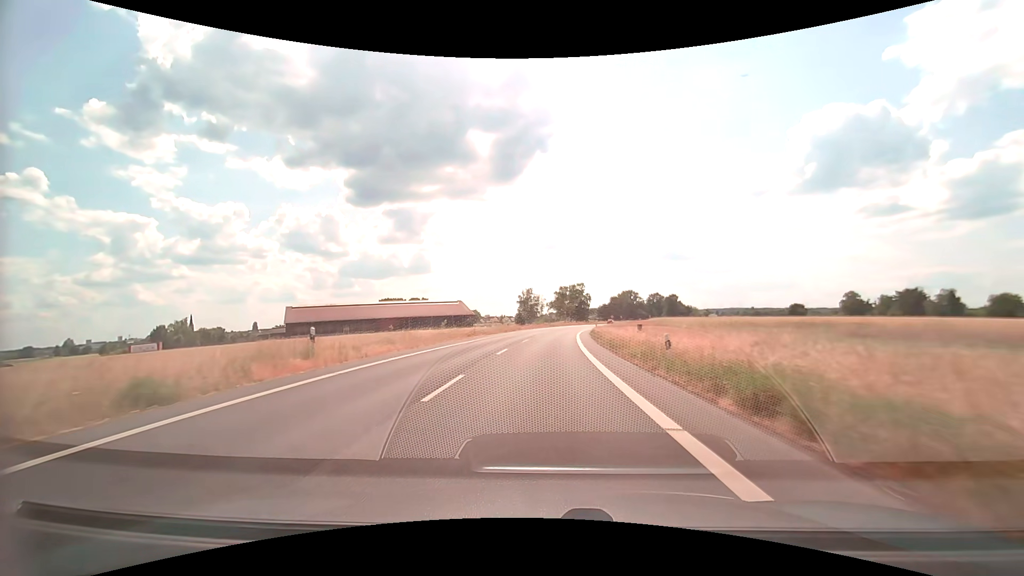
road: secondary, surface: asphalt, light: Day
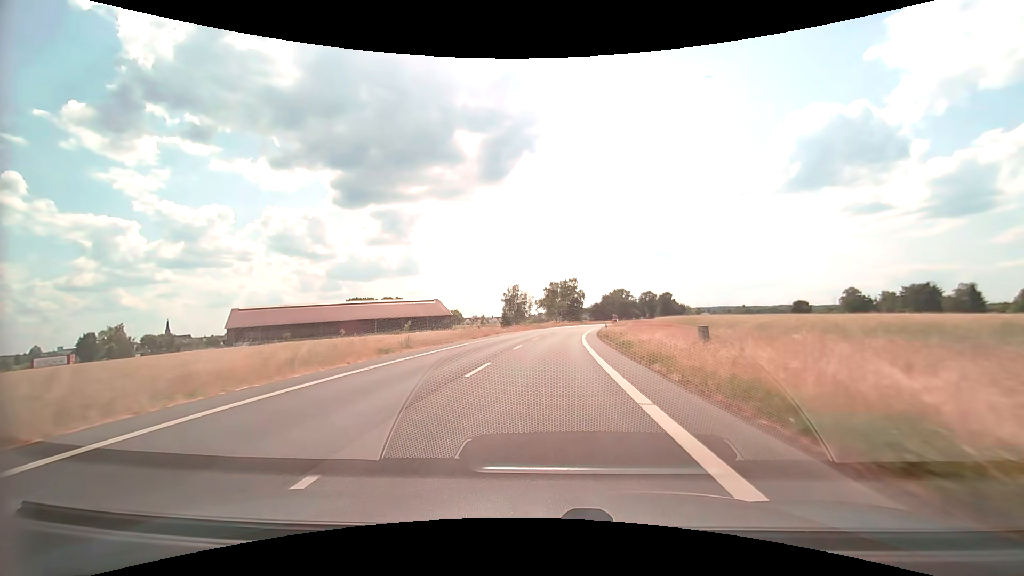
(+0.1, +19.6) m; +1°
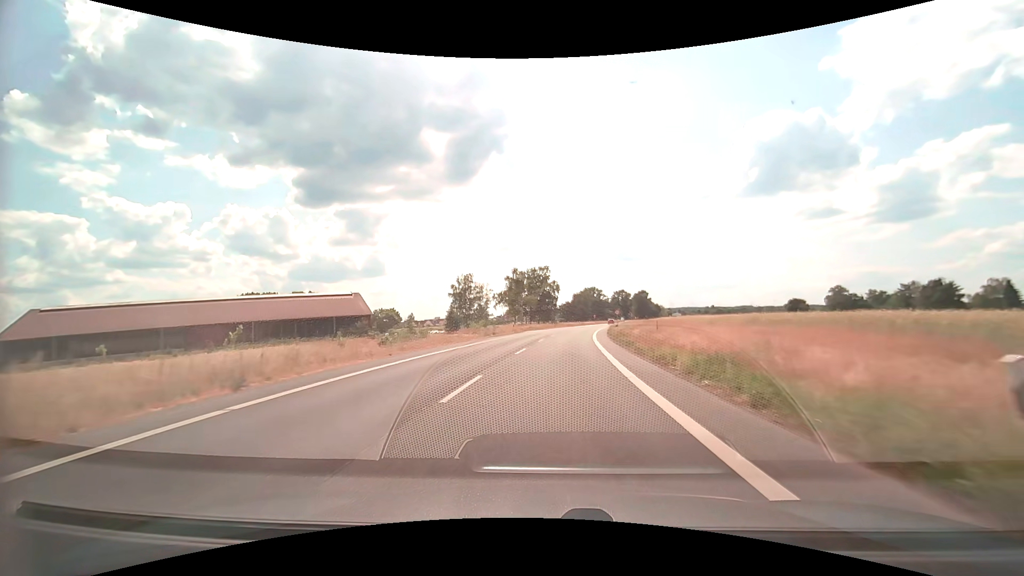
(+1.2, +39.2) m; +4°
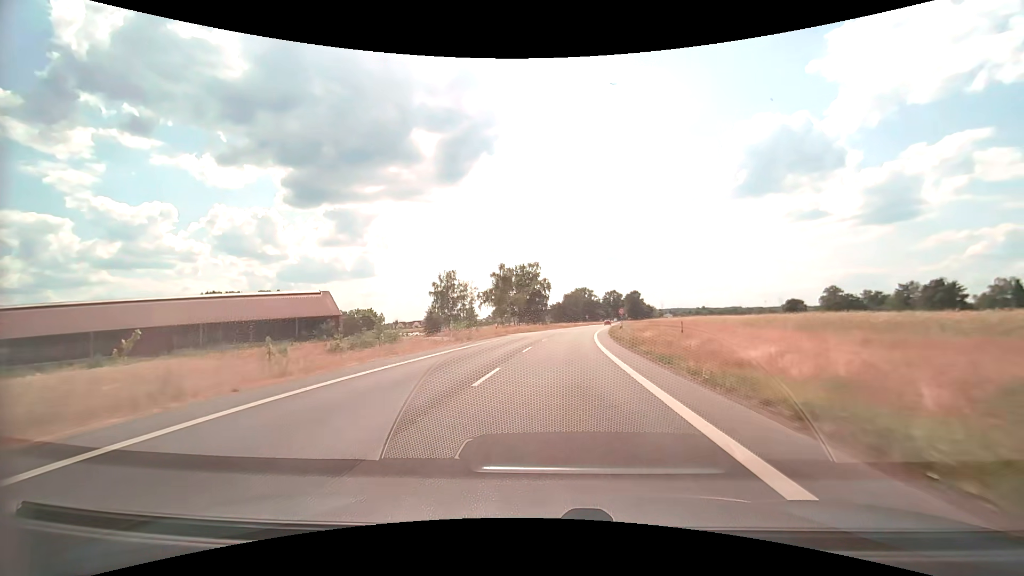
(+0.1, +9.8) m; +1°
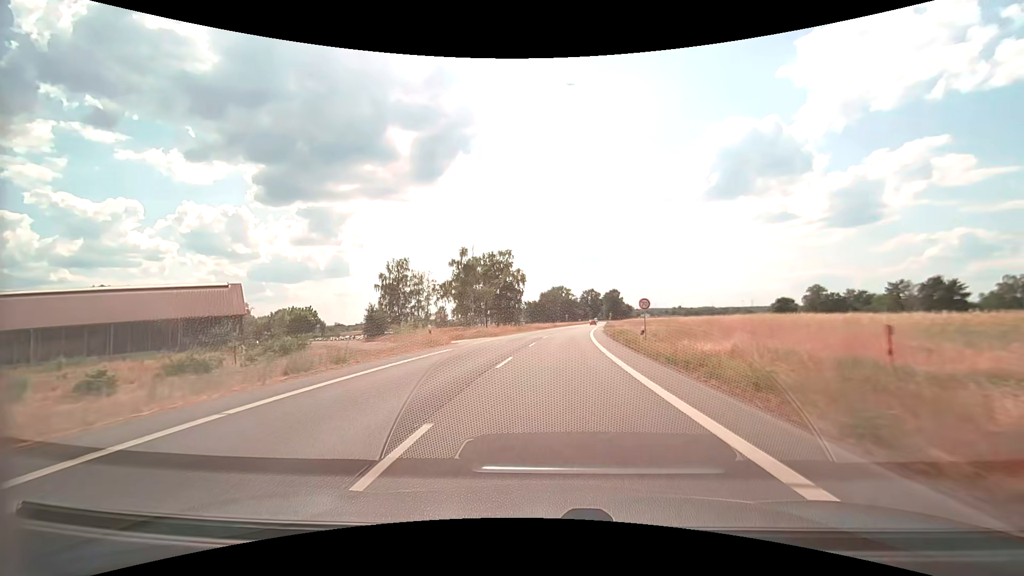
(+0.4, +19.6) m; +3°
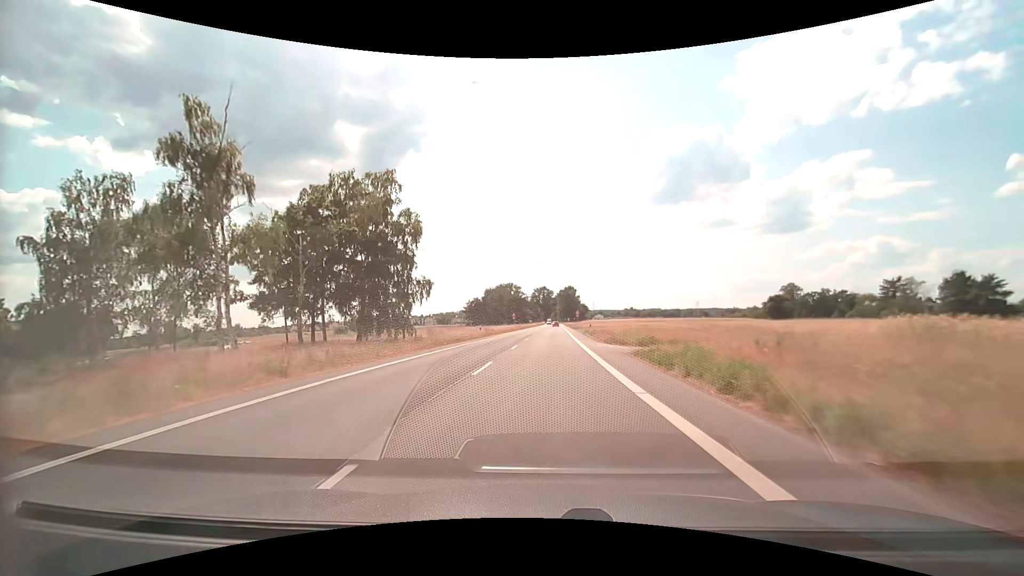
(+2.6, +48.8) m; +6°
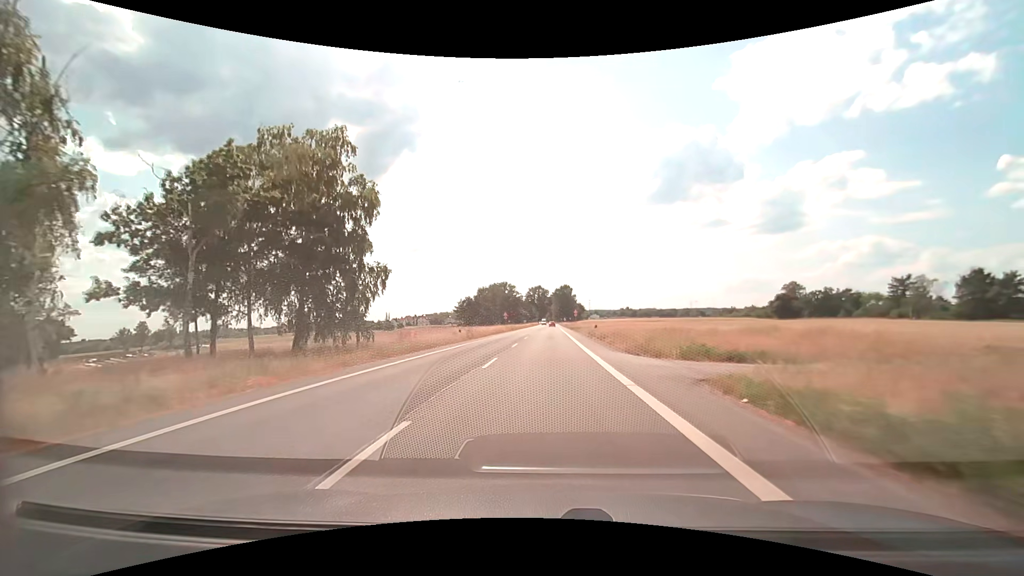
(+0.1, +9.8) m; +1°
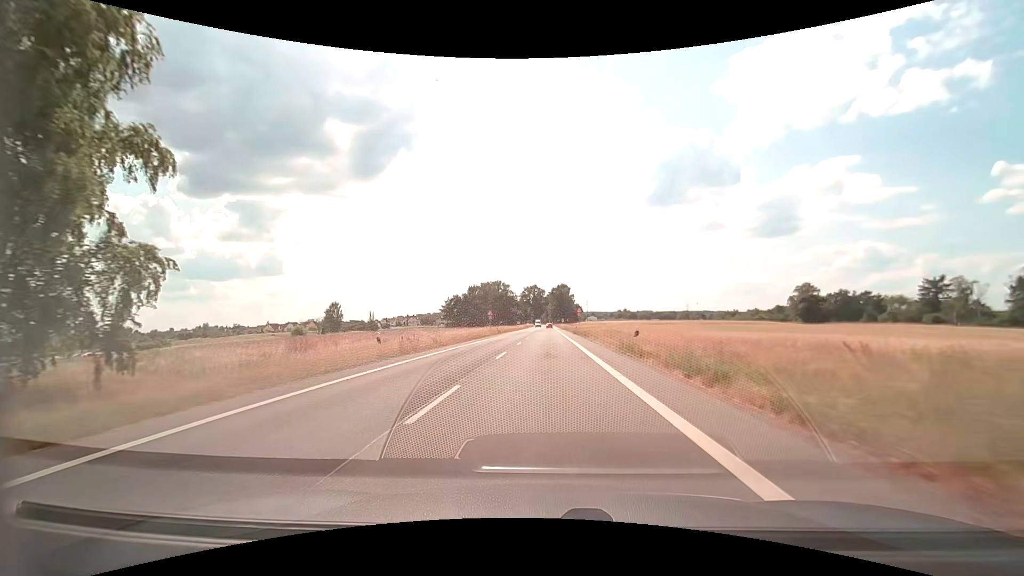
(+0.1, +19.5) m; +1°
(0, +10) (0, +20) (0, +30) (0, +40) (0, +50) (0, +60) (0, +70) (0, +80) (+1, +90) (+1, +100) m
